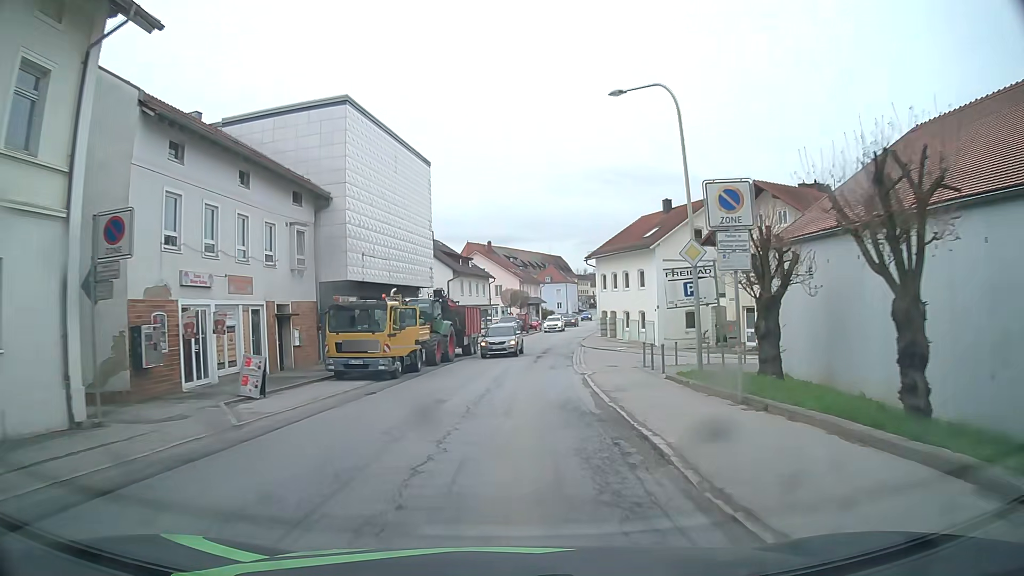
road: secondary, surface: asphalt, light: Day
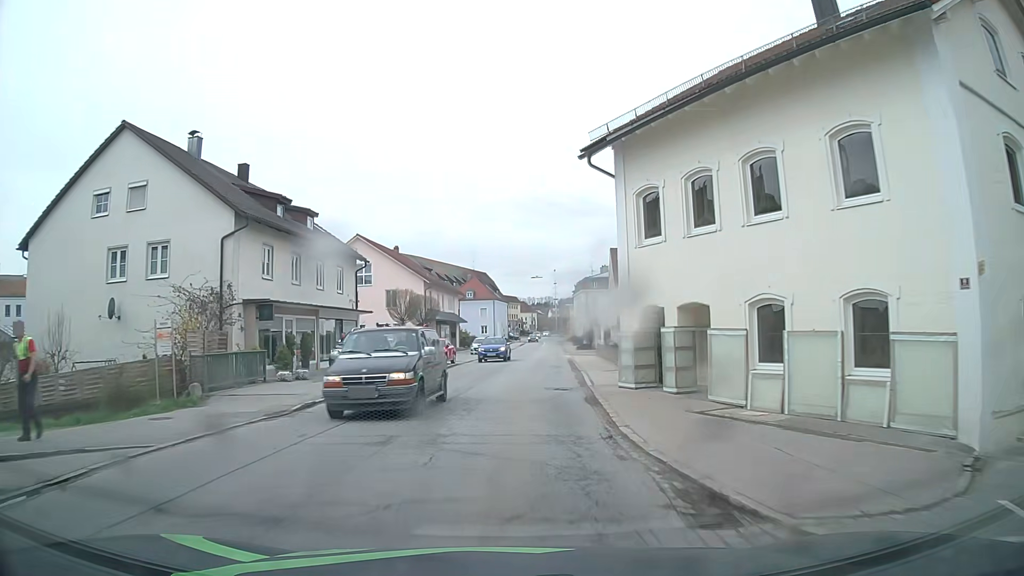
(+2.4, +37.1) m; +7°
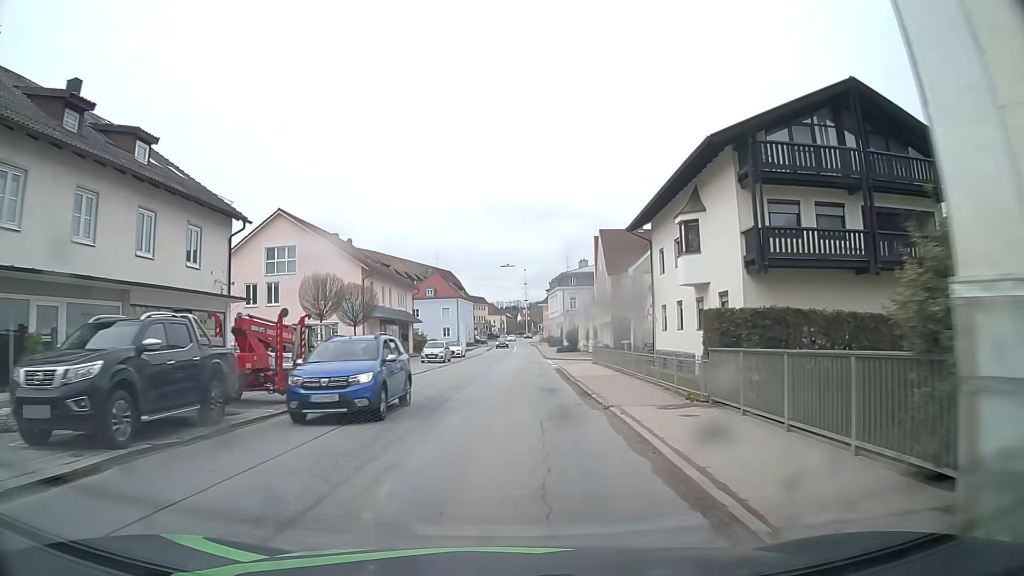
(+0.3, +14.7) m; +2°
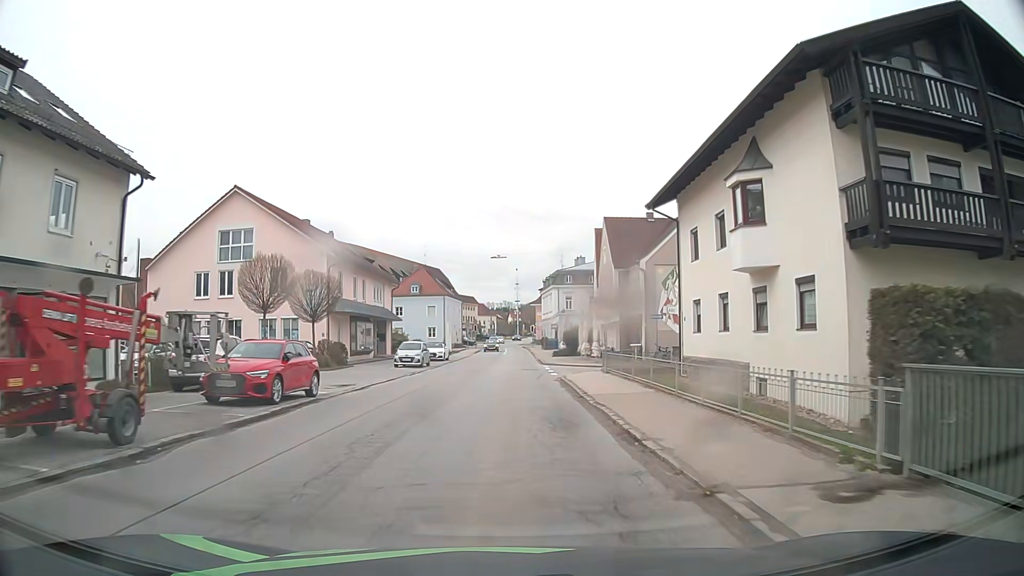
(+0.1, +7.4) m; +1°
(0, +10) (0, +20) (+1, +30) (+1, +40) (+1, +50) (+1, +60) (+2, +70) (+2, +80) (+2, +90) (+2, +100) m
